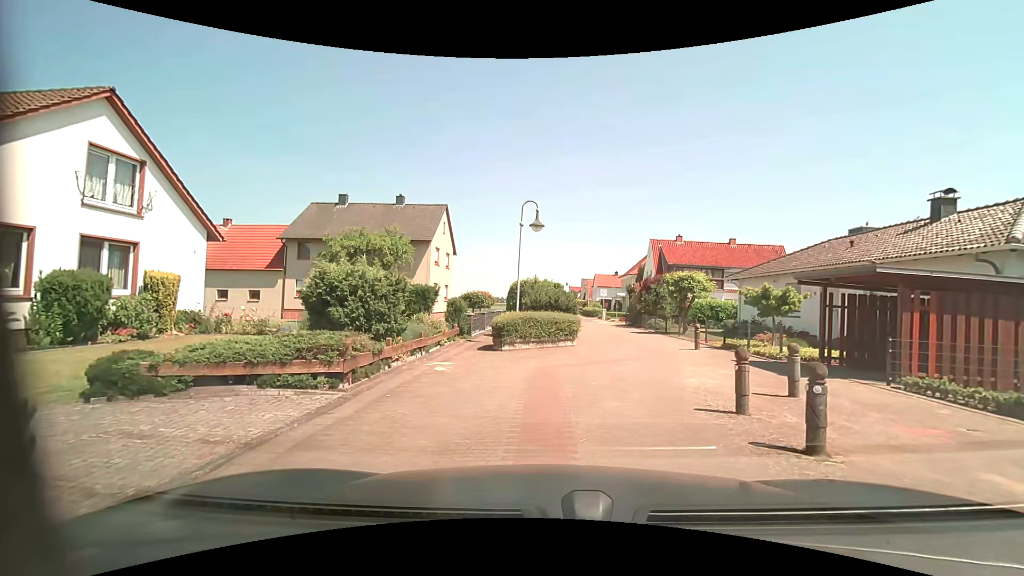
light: Day
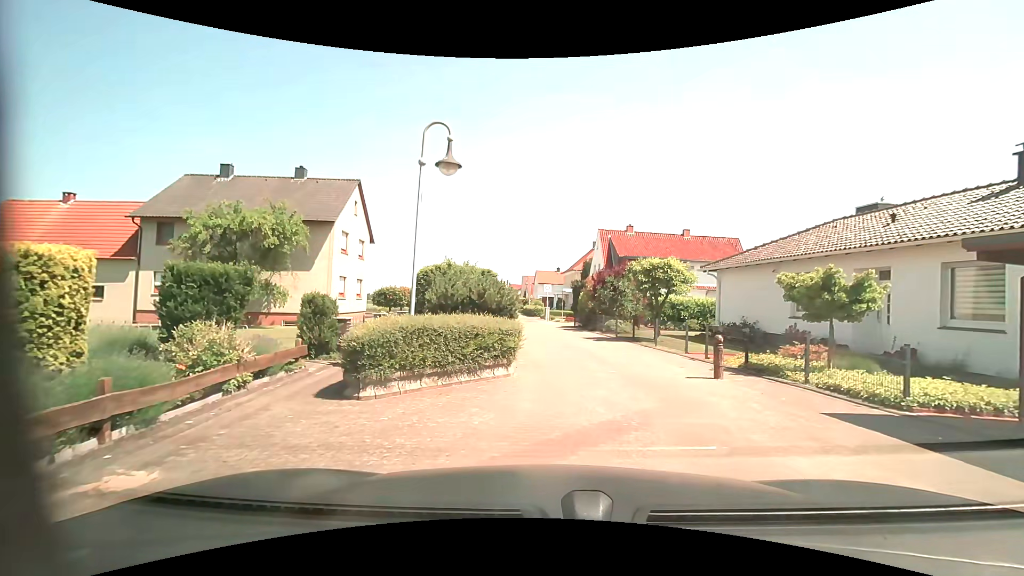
(+0.2, +7.2) m; +6°
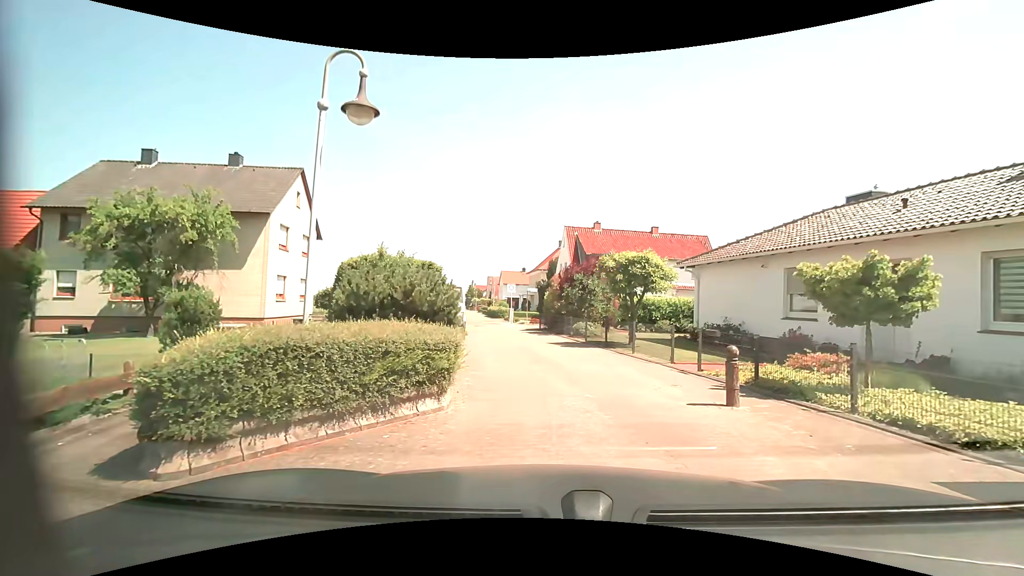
(+0.1, +2.8) m; +4°
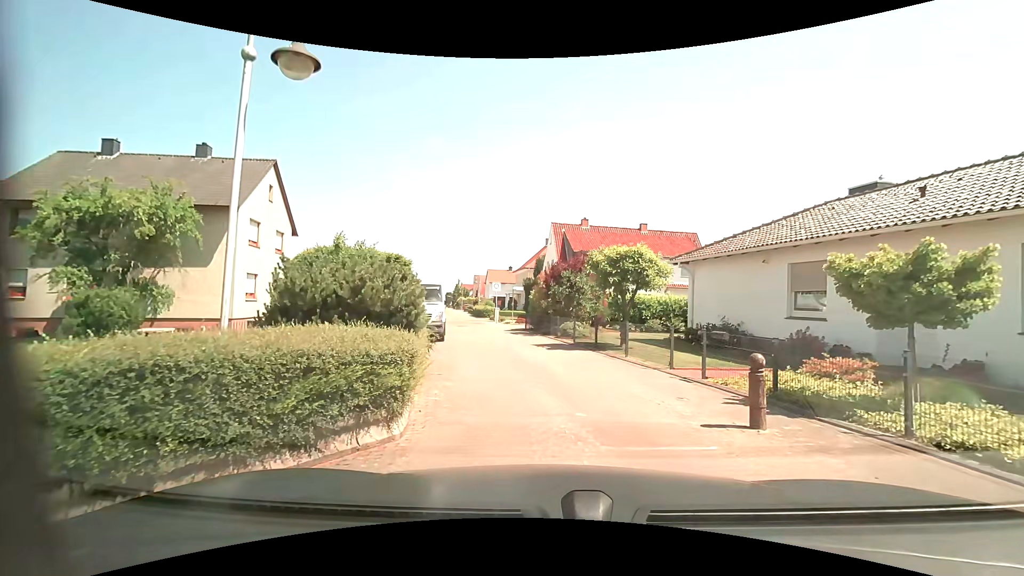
(0.0, +1.4) m; +2°
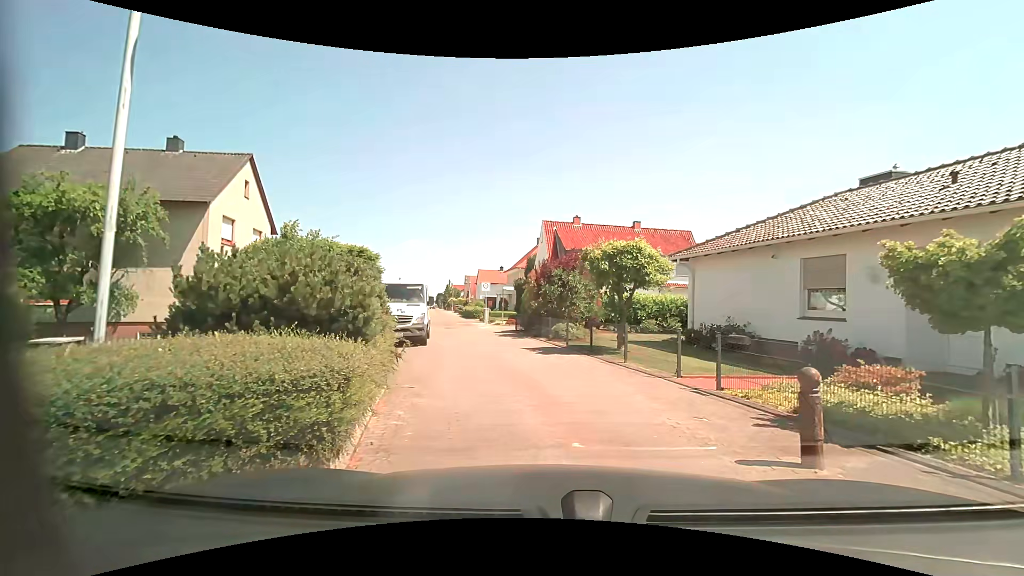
(0.0, +1.4) m; +1°
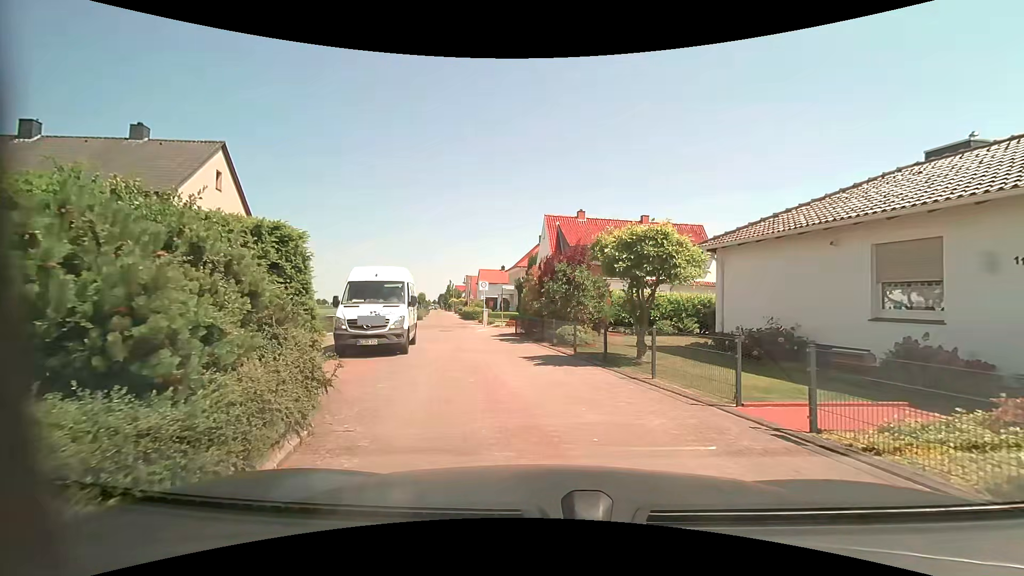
(0.0, +2.7) m; 0°
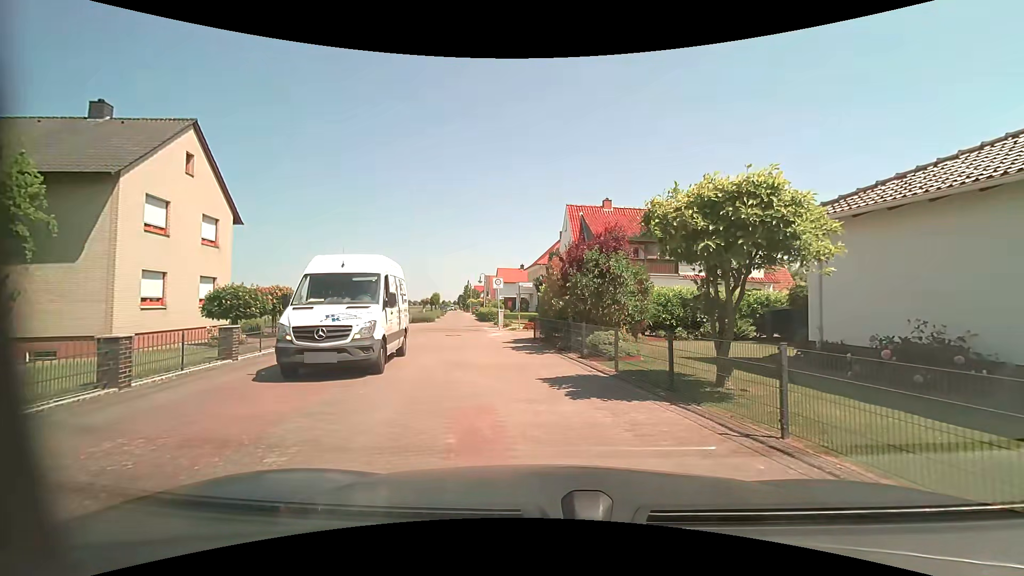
(-0.1, +4.0) m; -1°
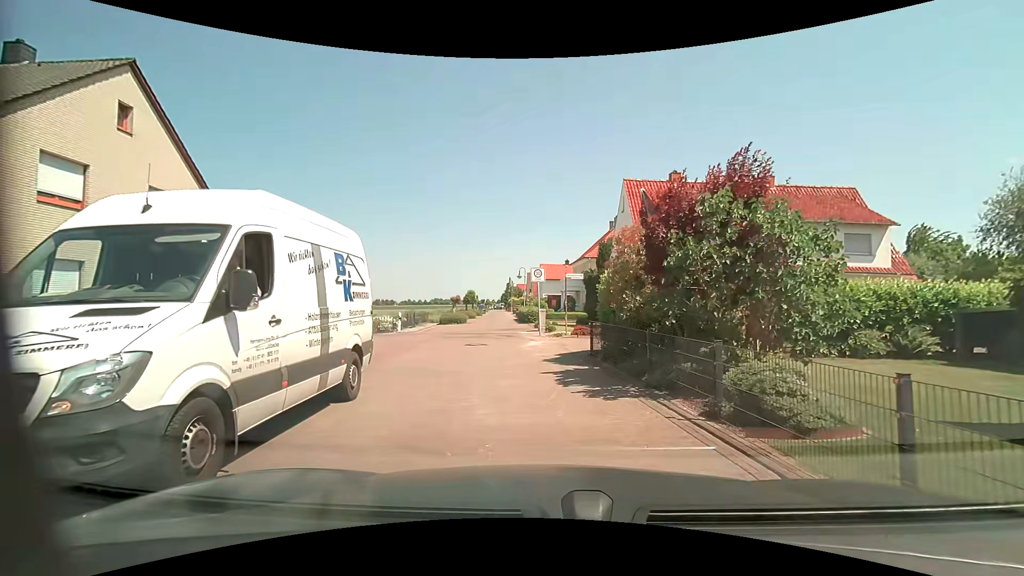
(-0.4, +6.7) m; -6°
